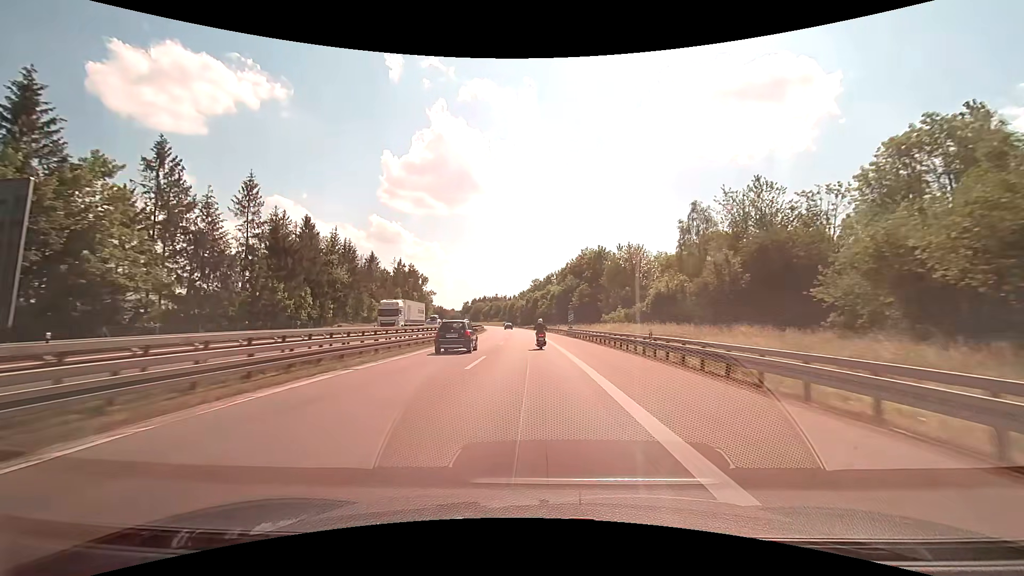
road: motorway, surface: asphalt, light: Day
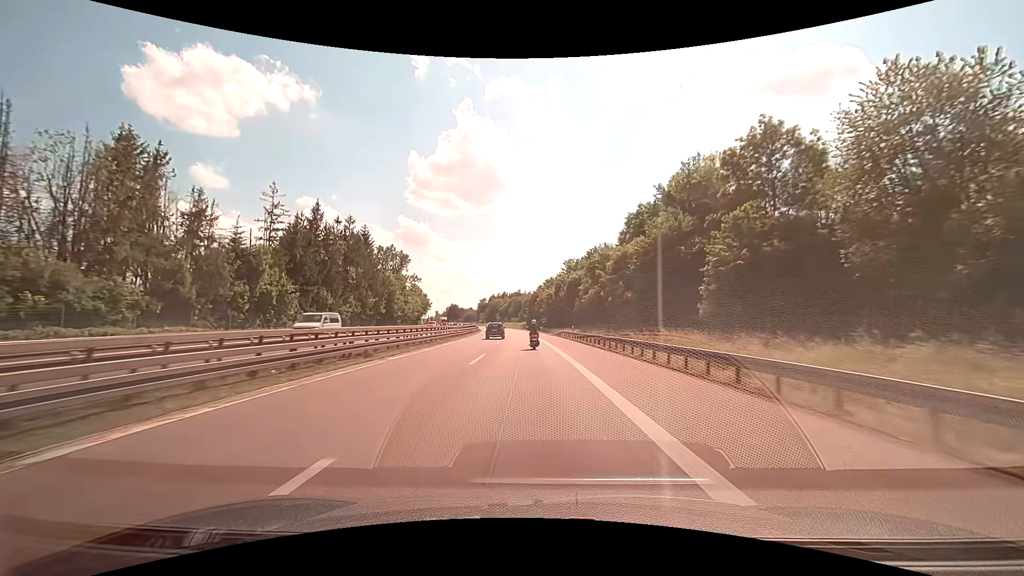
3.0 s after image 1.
(-2.0, +70.0) m; -3°
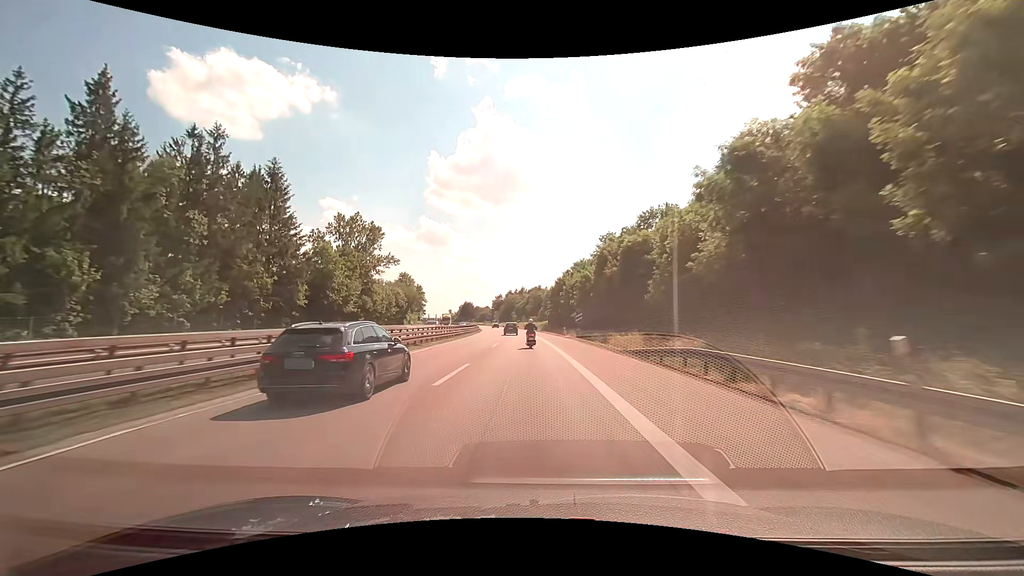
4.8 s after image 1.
(-0.8, +42.1) m; -2°
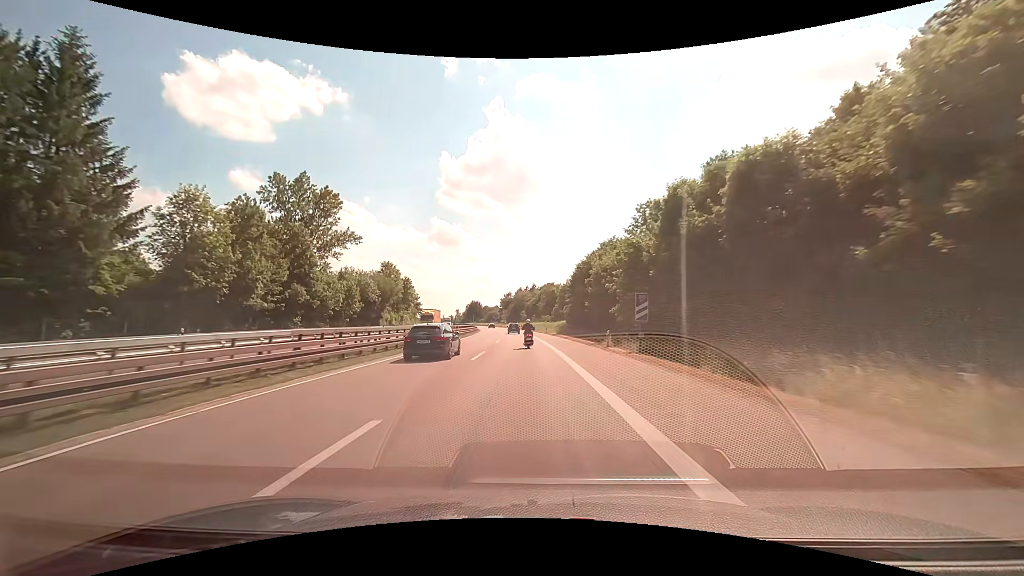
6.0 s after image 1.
(-0.3, +28.1) m; -1°
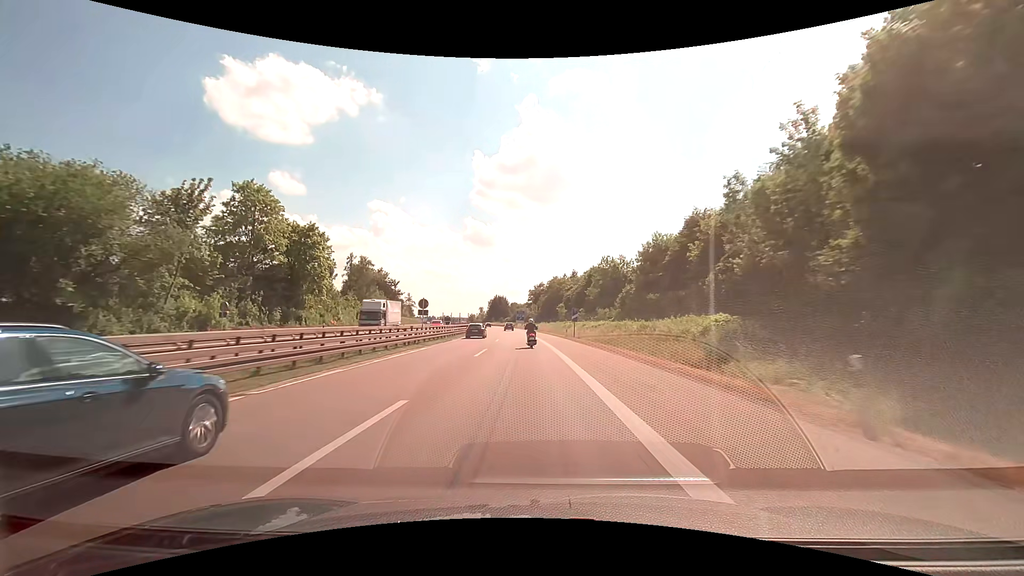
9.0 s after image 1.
(-2.4, +70.4) m; -4°
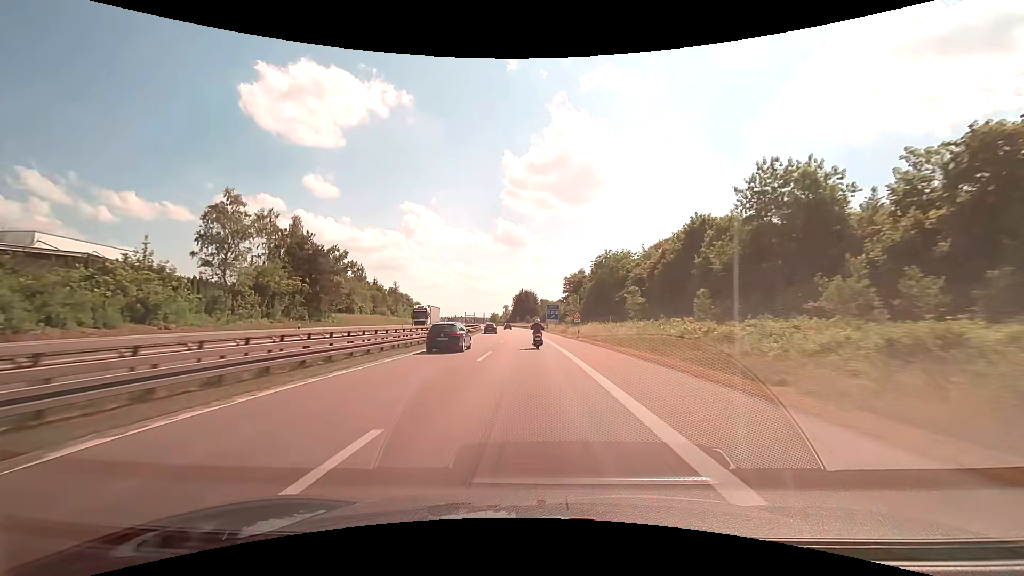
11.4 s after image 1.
(-2.0, +56.5) m; -4°
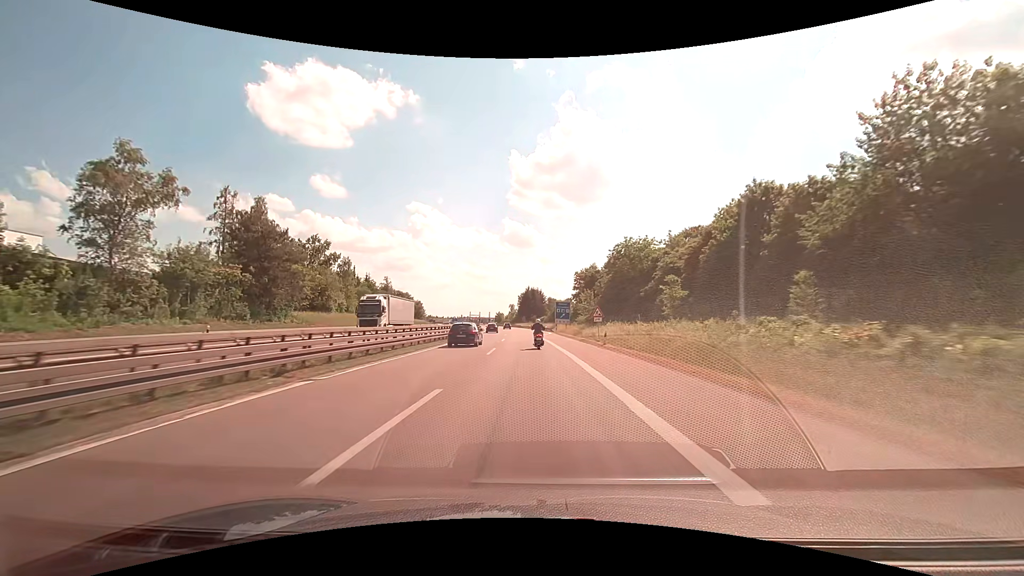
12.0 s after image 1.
(-0.1, +14.1) m; -1°
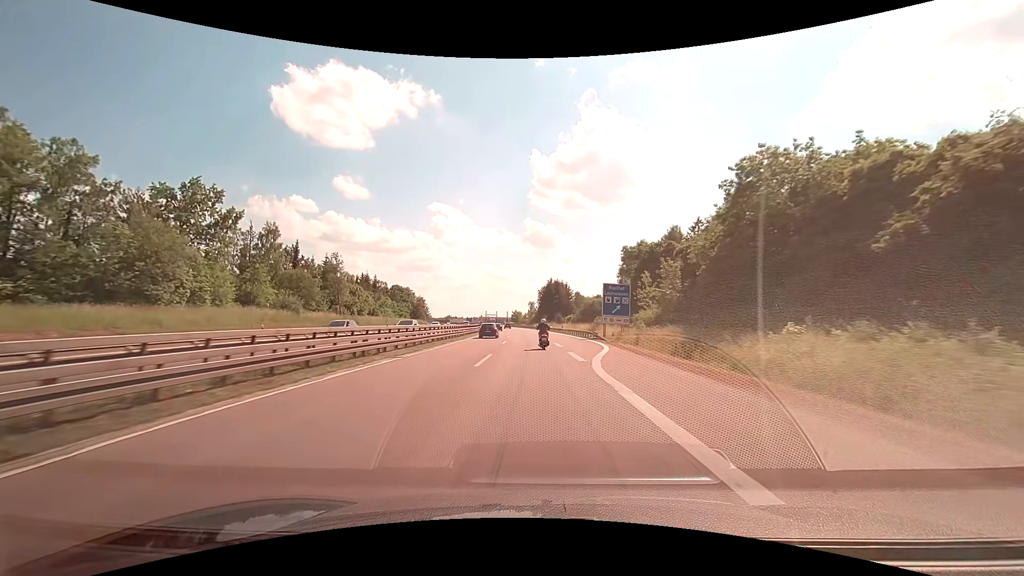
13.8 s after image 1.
(-0.9, +42.3) m; -2°
(0, +10) (0, +20) (0, +30) (-1, +40) (-1, +50) (-2, +60) (-2, +70) (-3, +80) (-4, +90) (-4, +100) m
